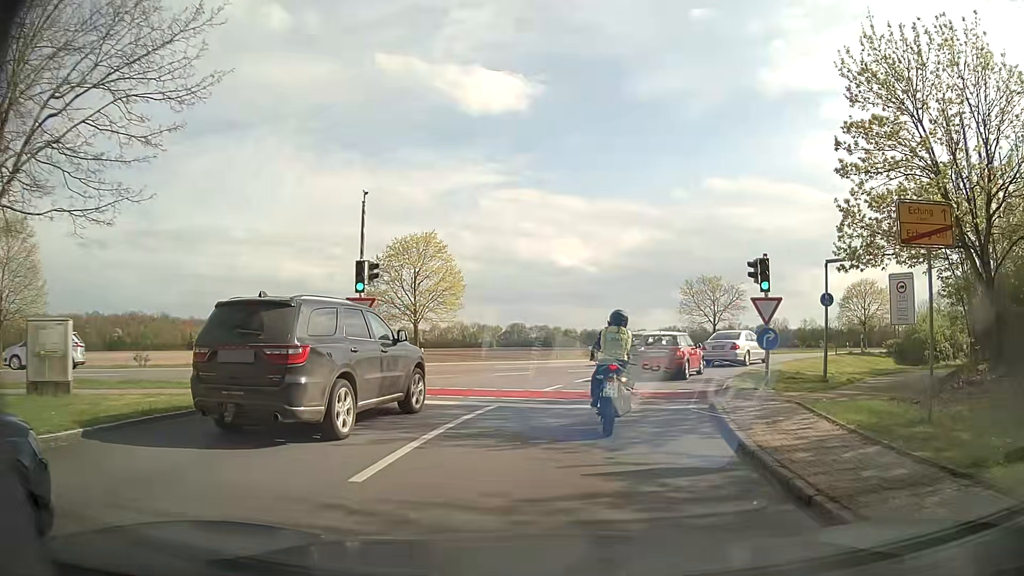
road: residential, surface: asphalt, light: Day
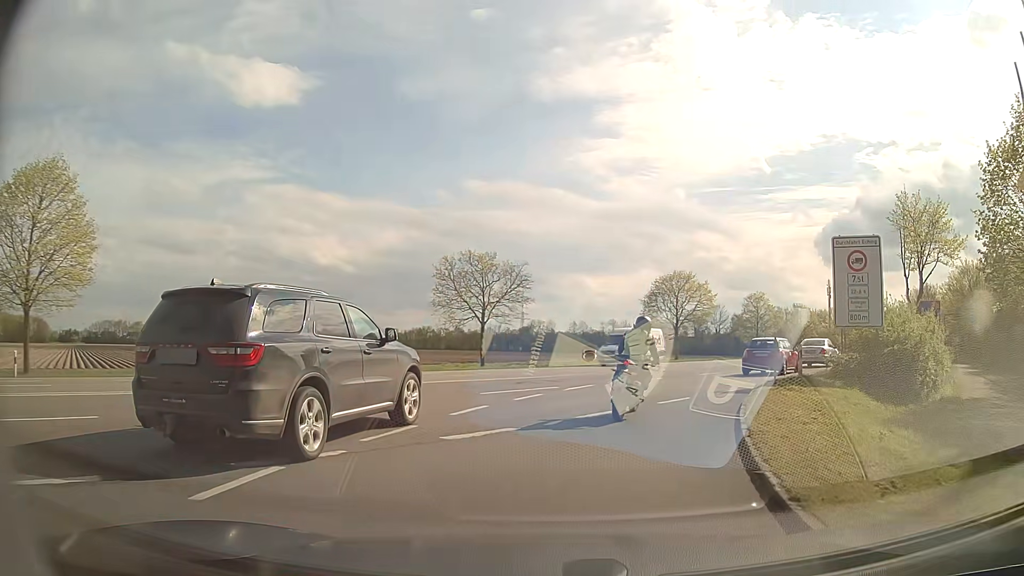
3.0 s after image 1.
(+3.2, +19.9) m; +20°
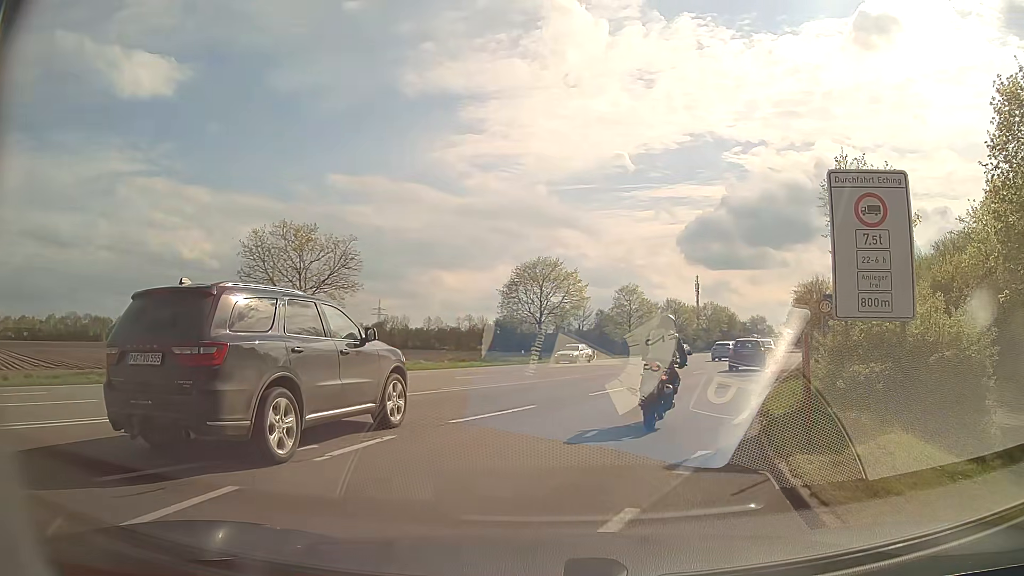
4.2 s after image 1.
(+0.9, +9.8) m; +11°
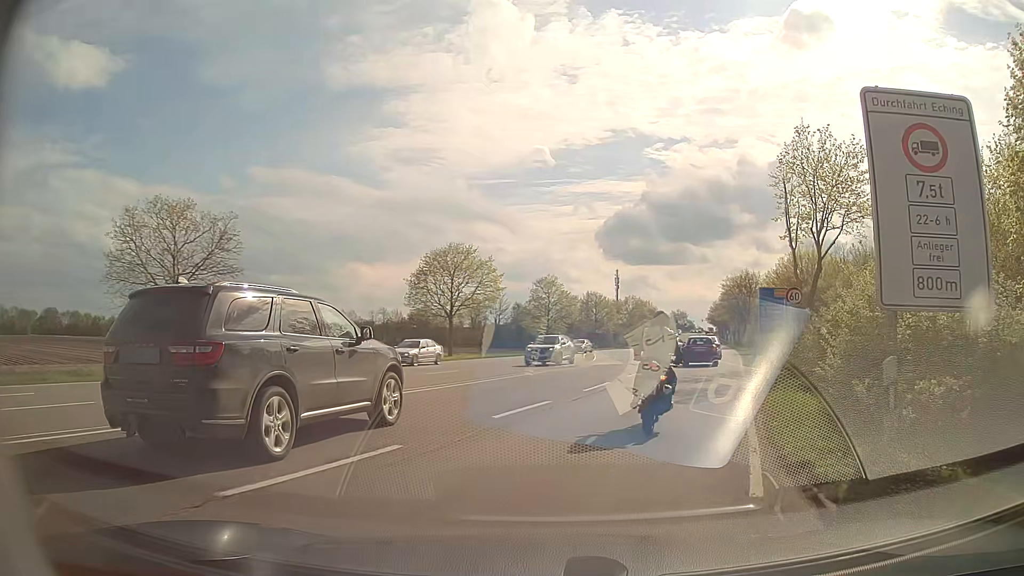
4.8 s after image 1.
(+0.3, +5.1) m; +7°
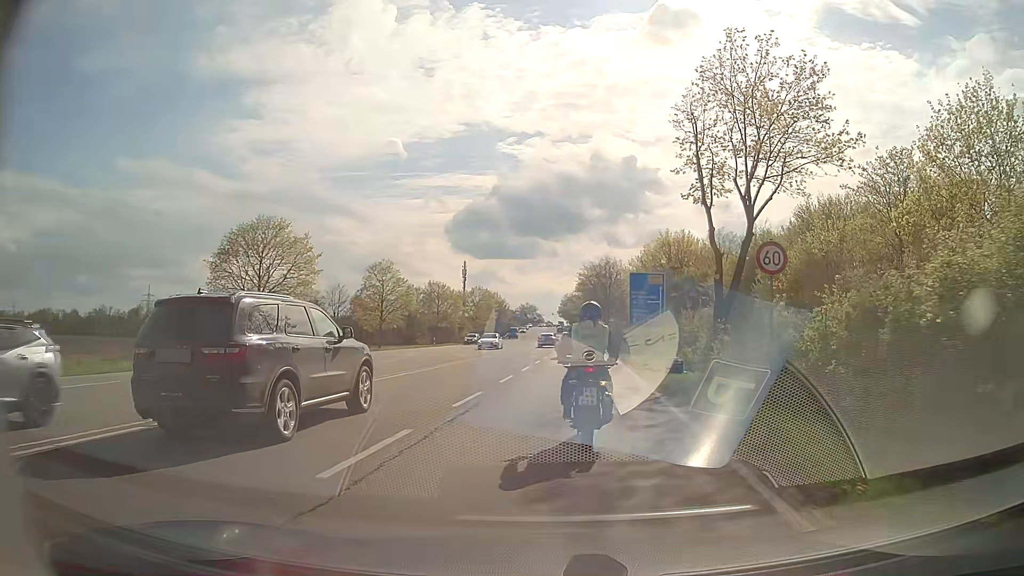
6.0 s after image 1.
(+1.2, +10.2) m; +13°
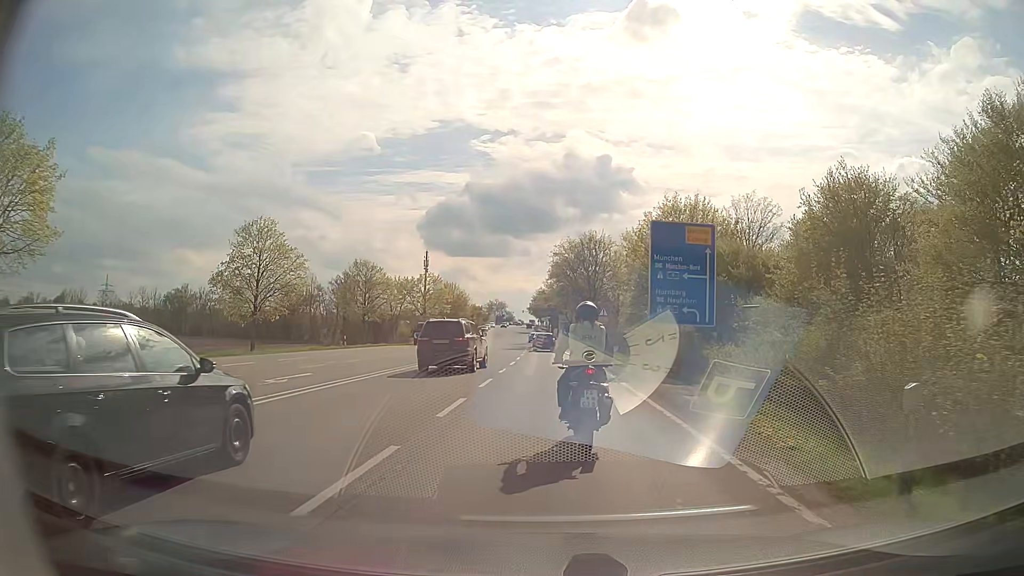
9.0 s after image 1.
(+1.1, +25.2) m; +2°
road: secondary
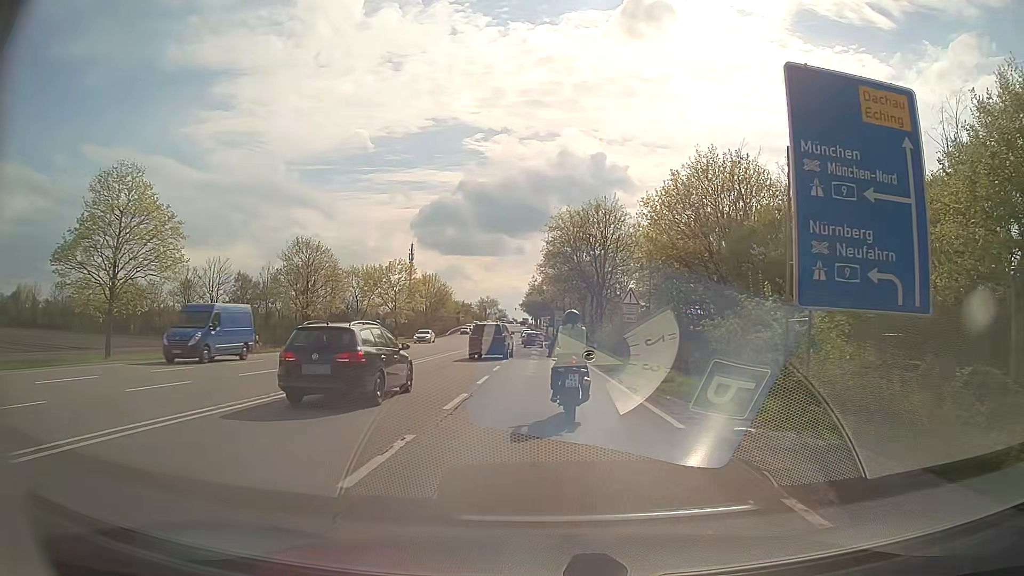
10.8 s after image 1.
(+0.2, +17.4) m; +1°
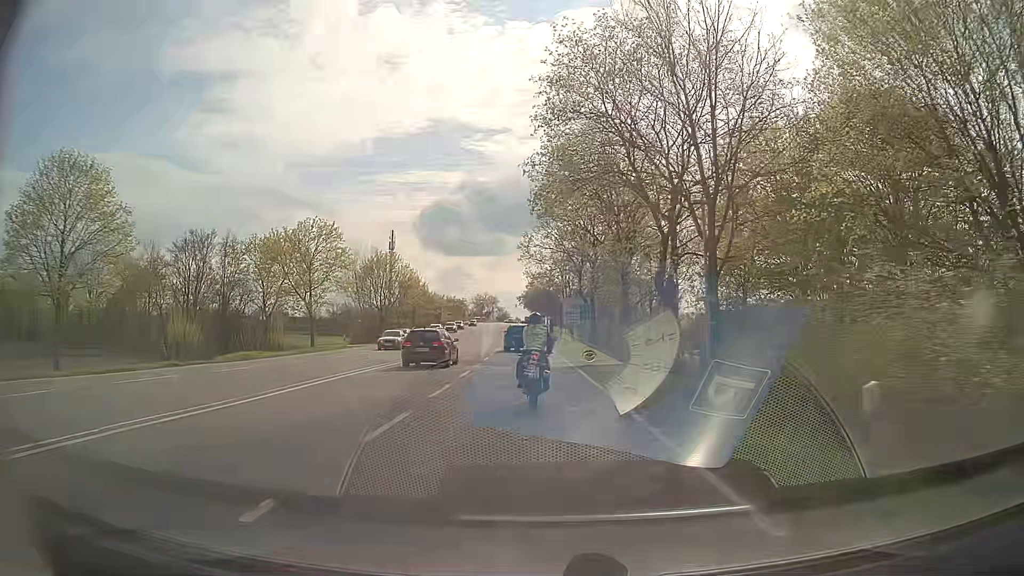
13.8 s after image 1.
(0.0, +33.9) m; -1°
(0, +10) (0, +20) (0, +30) (-1, +40) (-1, +50) (-2, +60) (-2, +70) (-3, +80) (-3, +90) (-3, +100) m
